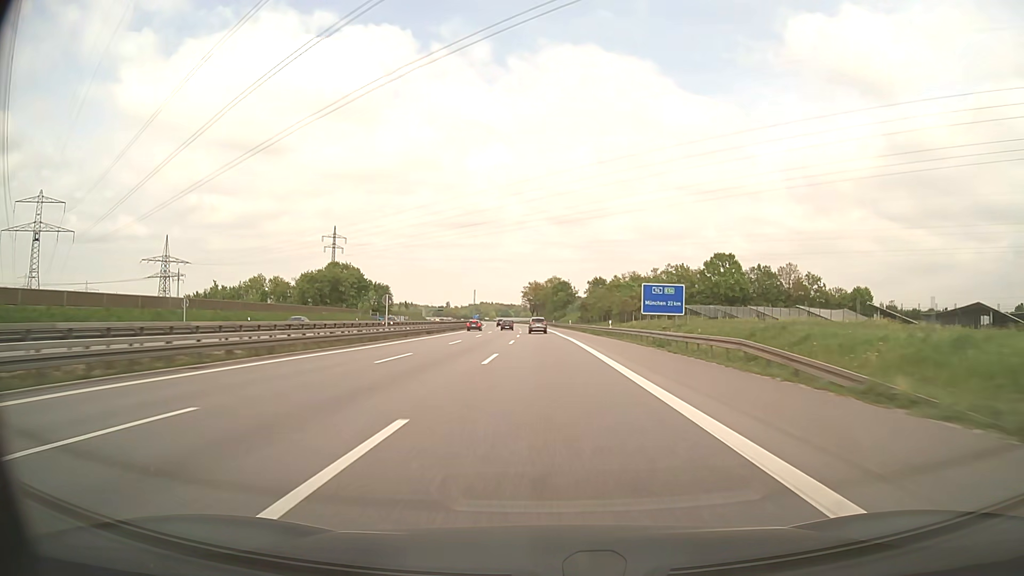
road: motorway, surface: asphalt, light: Day
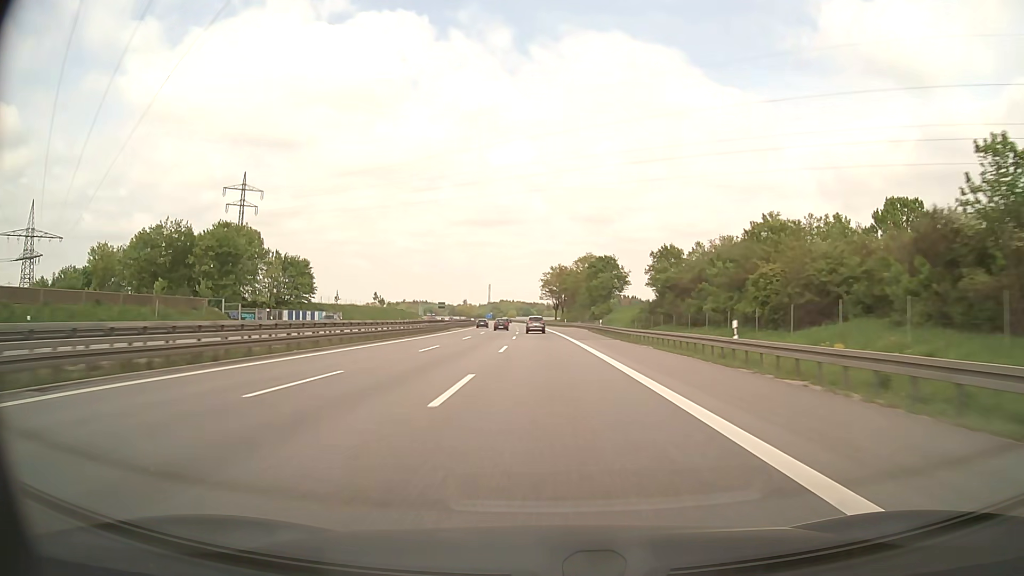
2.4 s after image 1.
(-1.6, +82.6) m; -2°
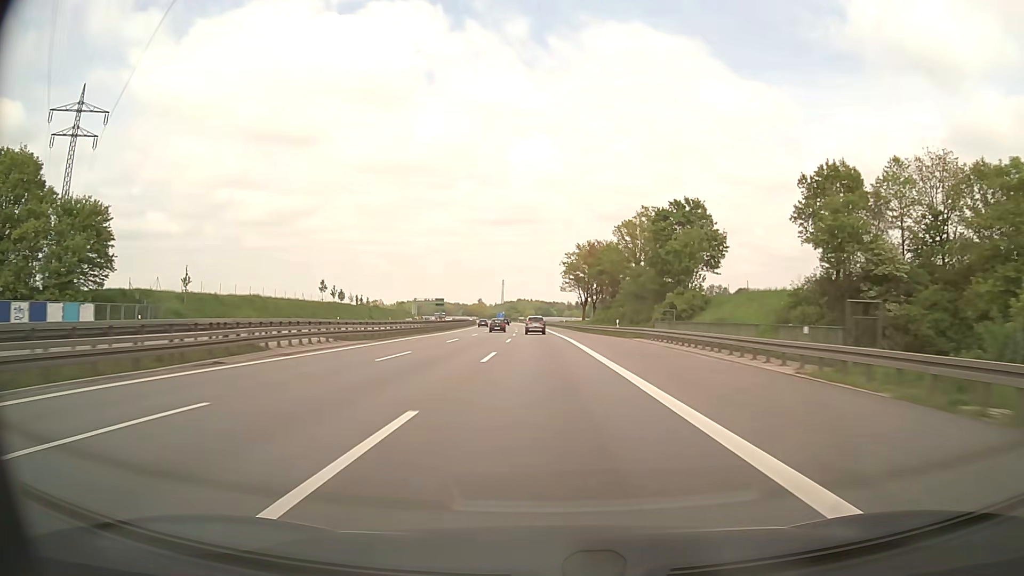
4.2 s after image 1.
(-1.0, +61.9) m; -2°
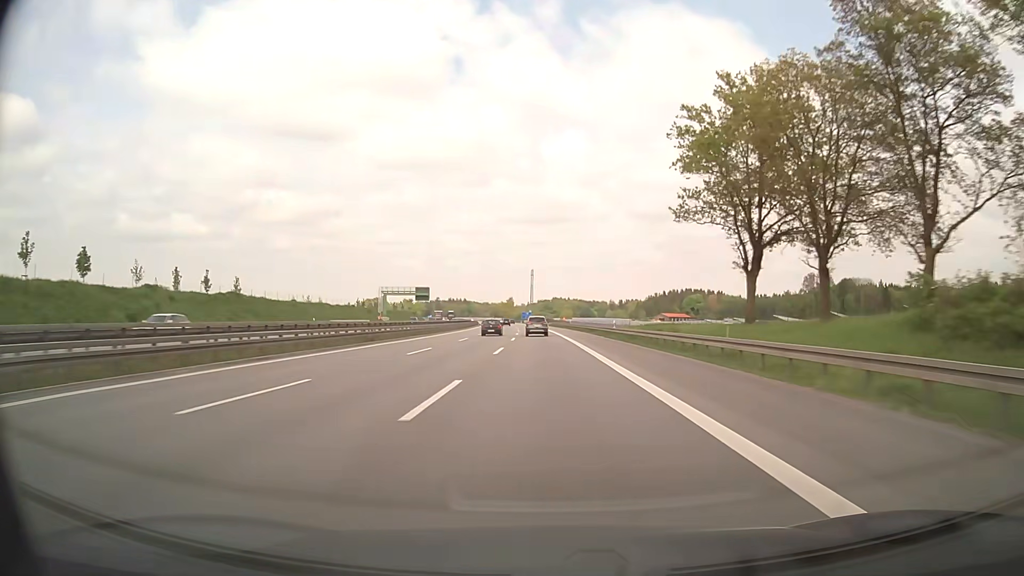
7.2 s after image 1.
(-2.8, +103.1) m; -3°
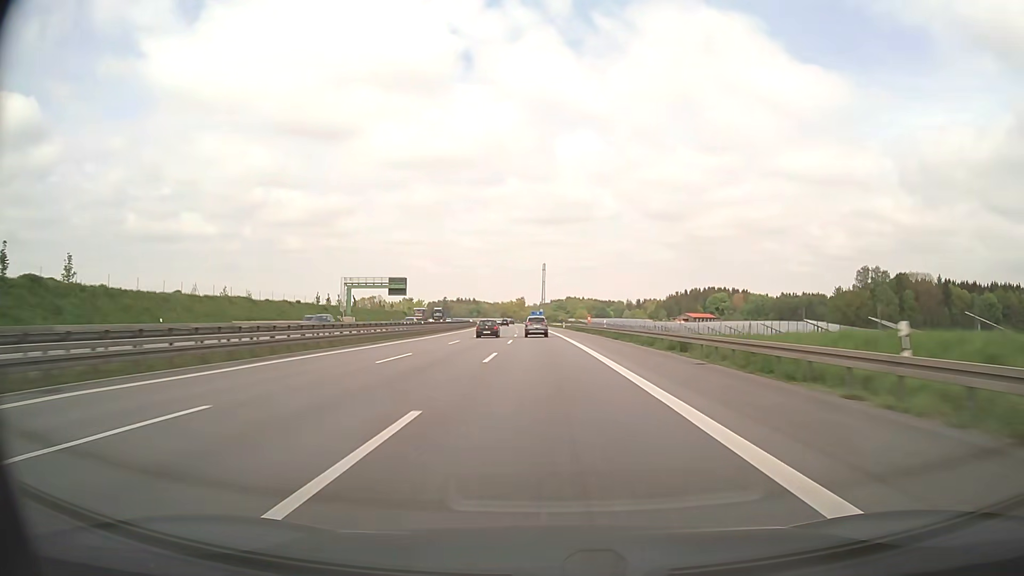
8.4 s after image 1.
(-0.4, +41.2) m; -1°
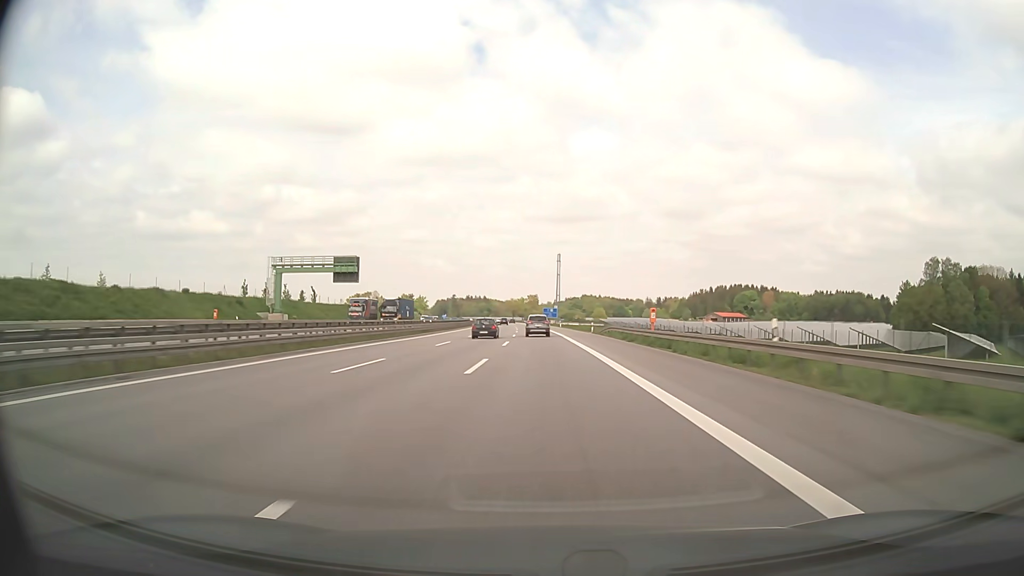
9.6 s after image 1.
(-0.5, +41.2) m; -1°
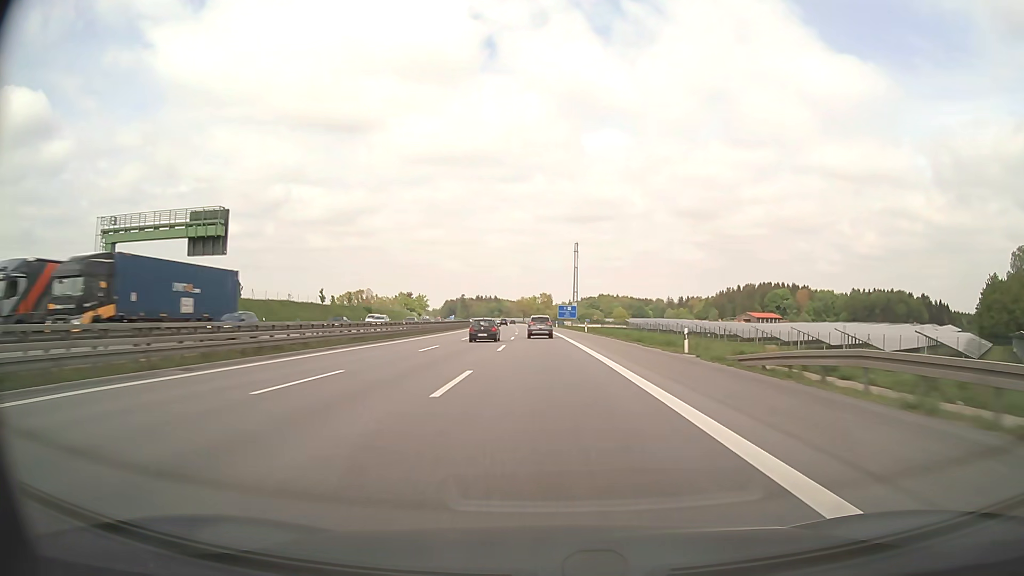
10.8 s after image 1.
(-0.5, +41.2) m; -1°
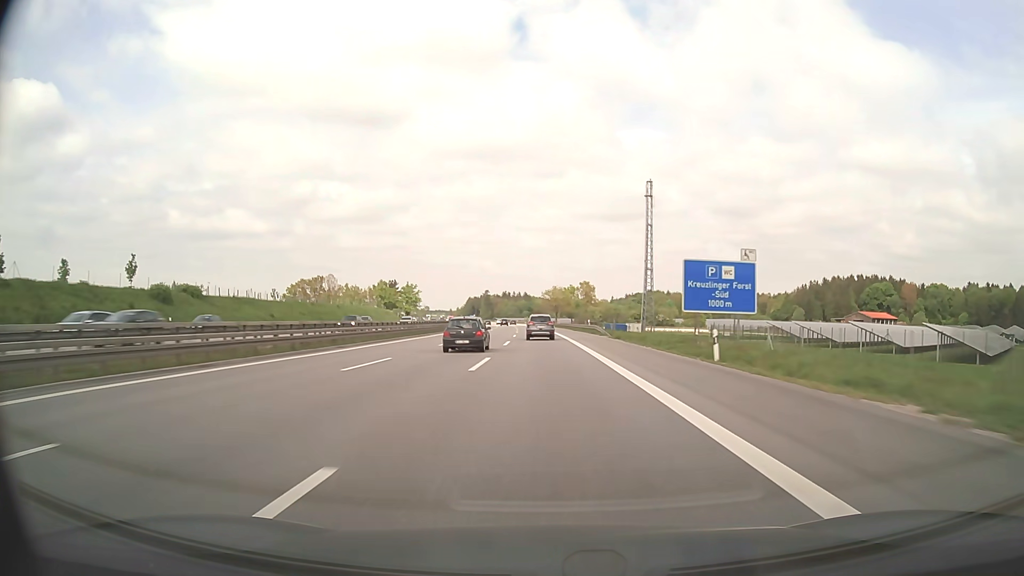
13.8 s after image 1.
(-2.6, +102.2) m; -3°
(0, +10) (0, +20) (0, +30) (0, +40) (-1, +50) (-1, +60) (-1, +70) (-2, +80) (-2, +90) (-3, +100) m
